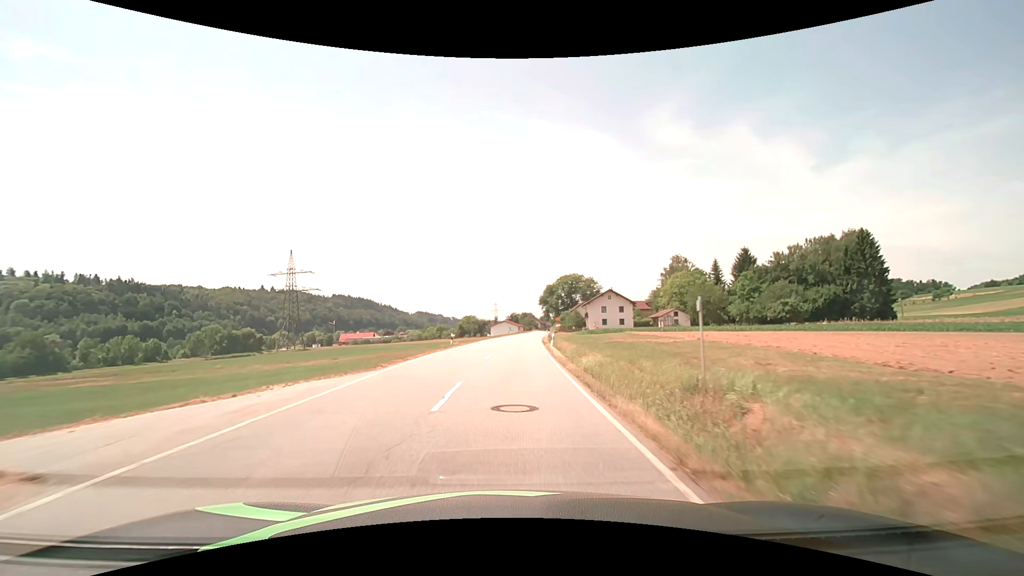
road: secondary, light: Day
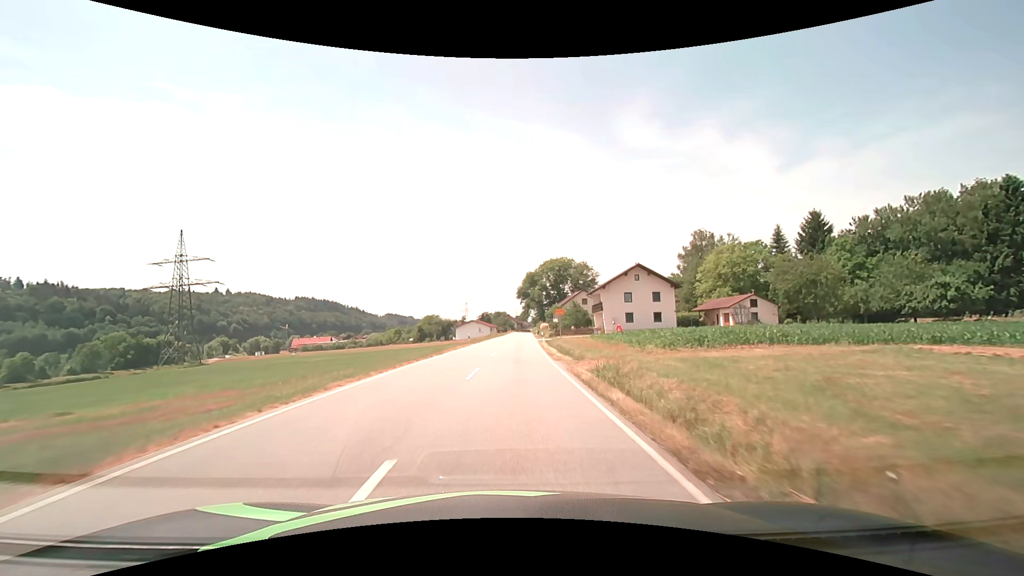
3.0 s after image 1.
(+1.2, +43.2) m; +3°
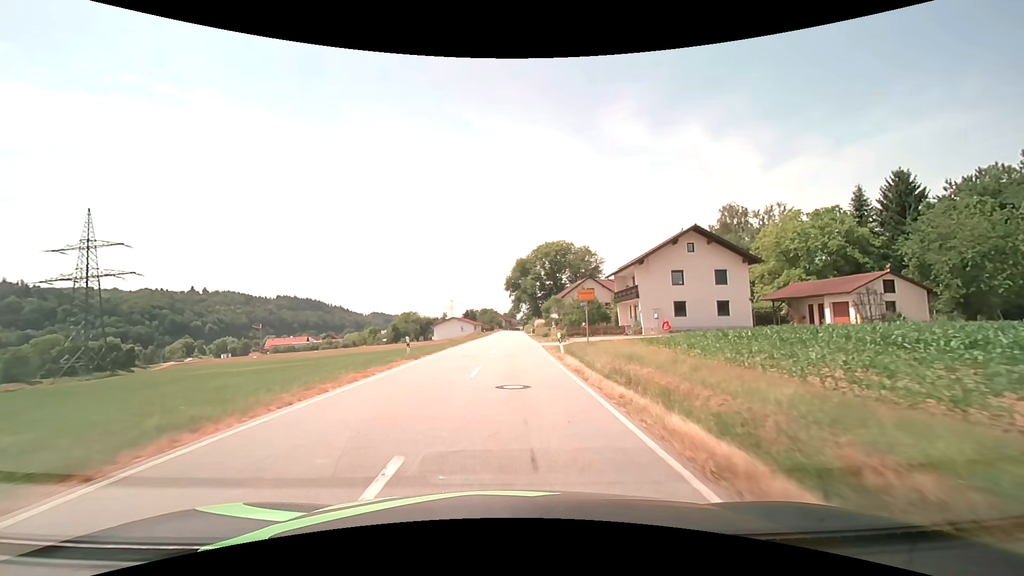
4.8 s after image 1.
(+0.3, +23.9) m; +1°
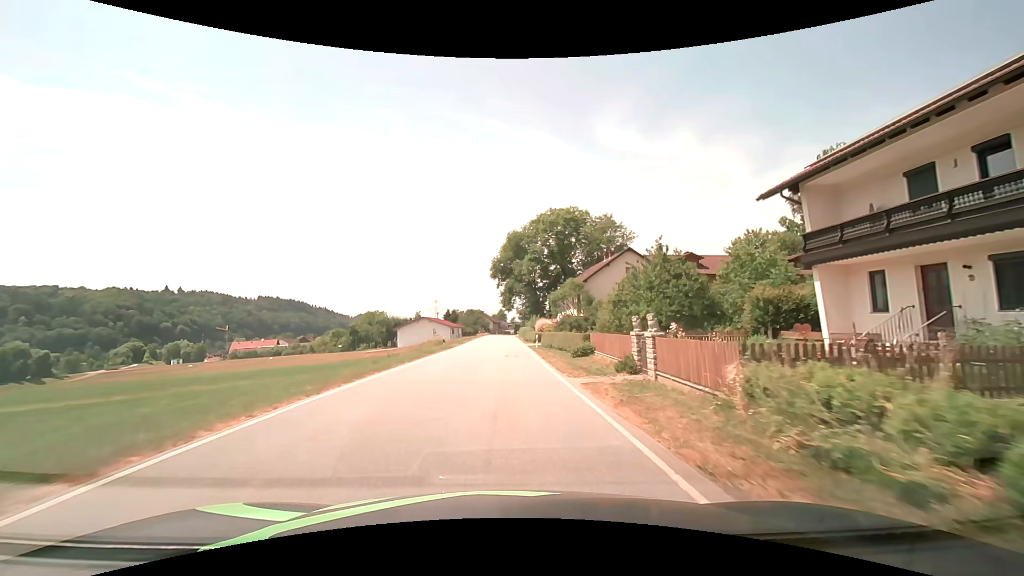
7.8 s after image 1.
(+0.6, +35.8) m; +1°
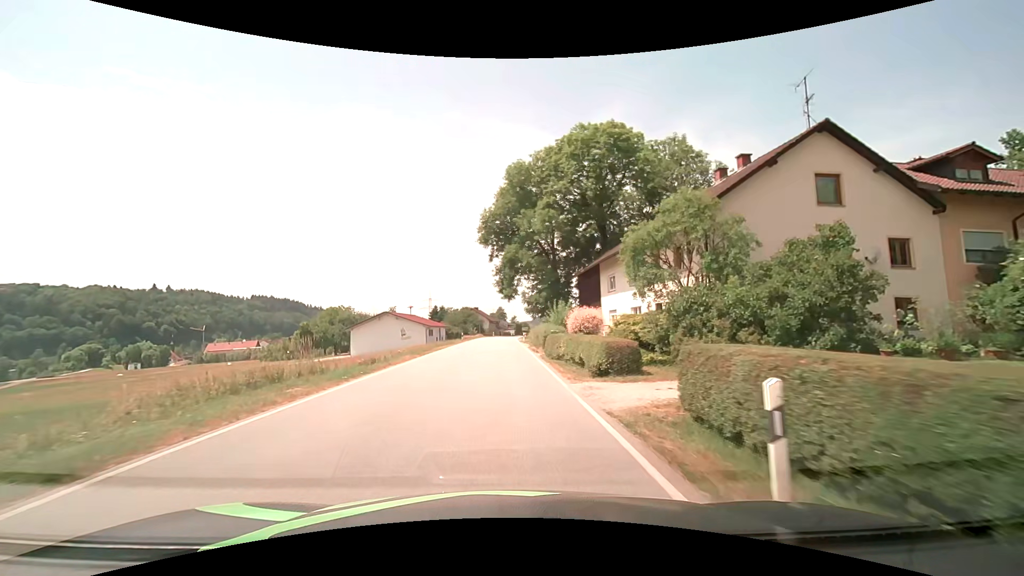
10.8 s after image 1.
(0.0, +33.4) m; 0°
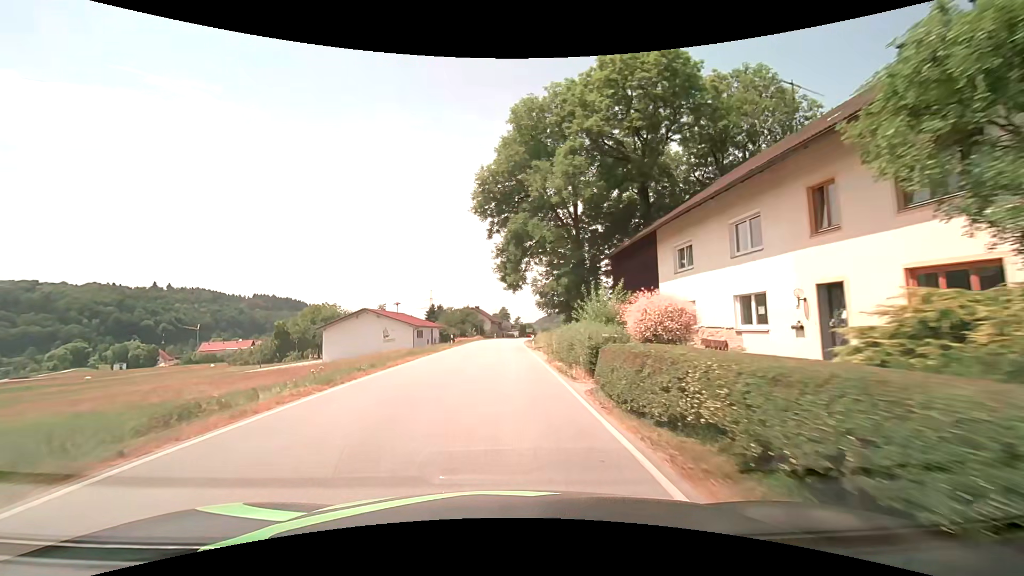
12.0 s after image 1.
(-0.1, +13.4) m; 0°
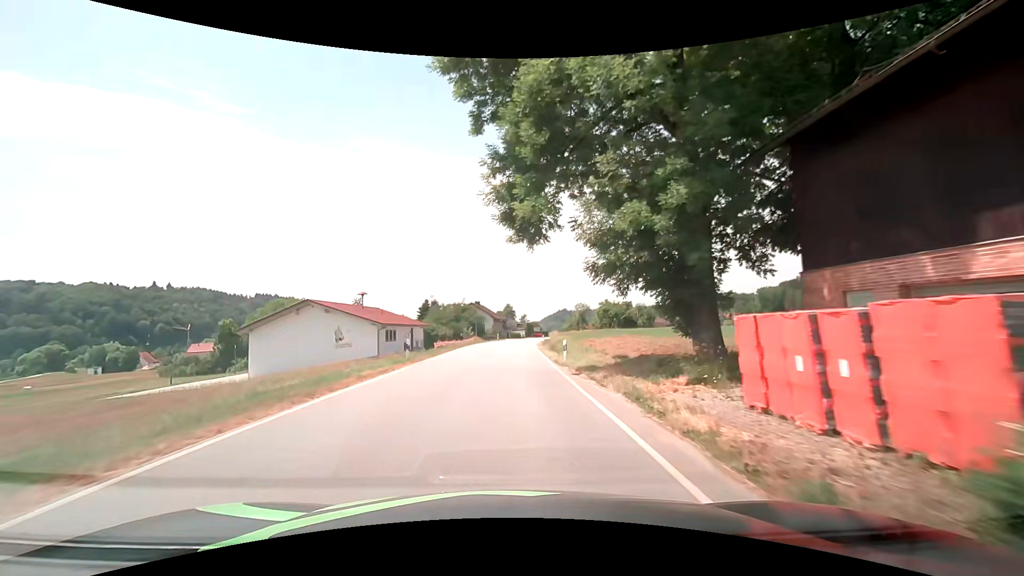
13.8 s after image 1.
(-0.2, +20.2) m; -1°
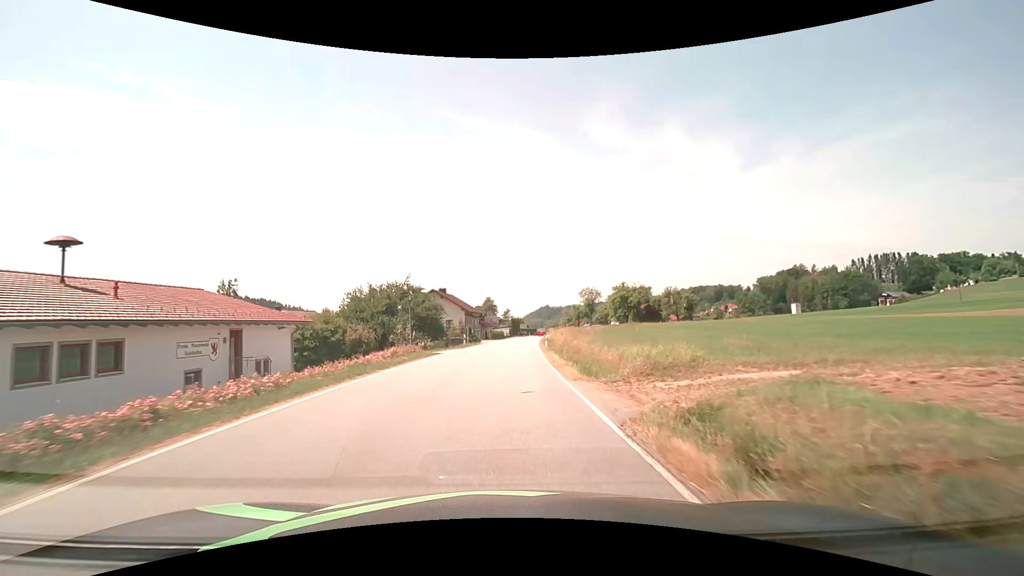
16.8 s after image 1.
(+0.7, +34.4) m; +2°
(0, +10) (0, +20) (+1, +30) (+1, +40) (+2, +50) (+2, +60) (+3, +70) (+4, +80) (+5, +90) (+5, +100) m
